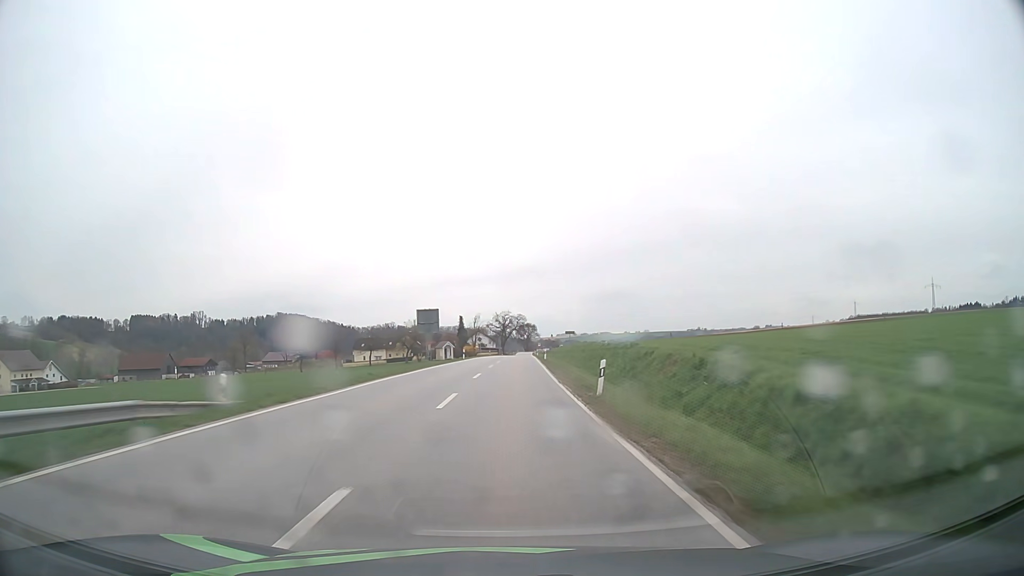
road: secondary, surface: asphalt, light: Day
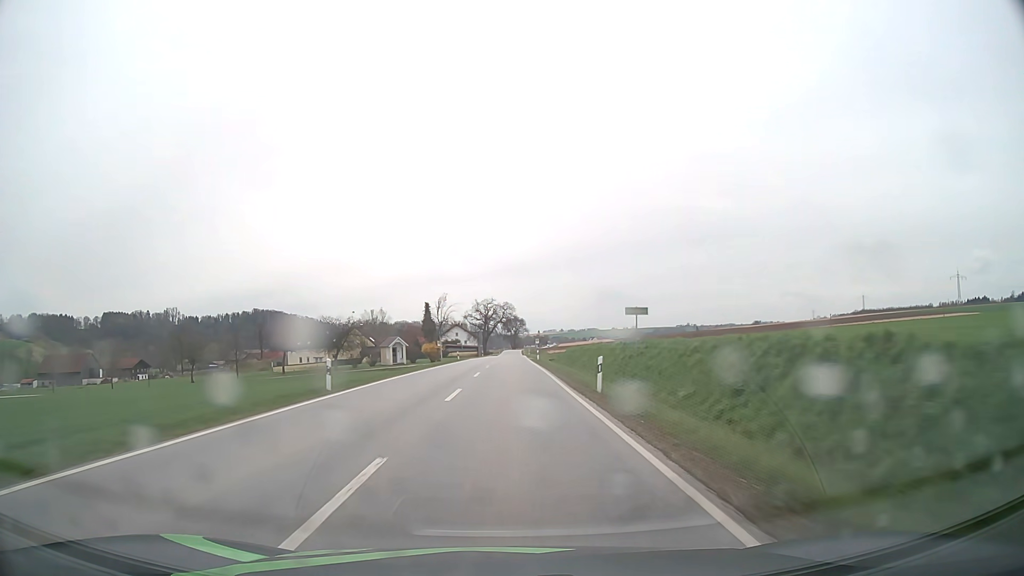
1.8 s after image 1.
(+0.7, +46.3) m; +1°
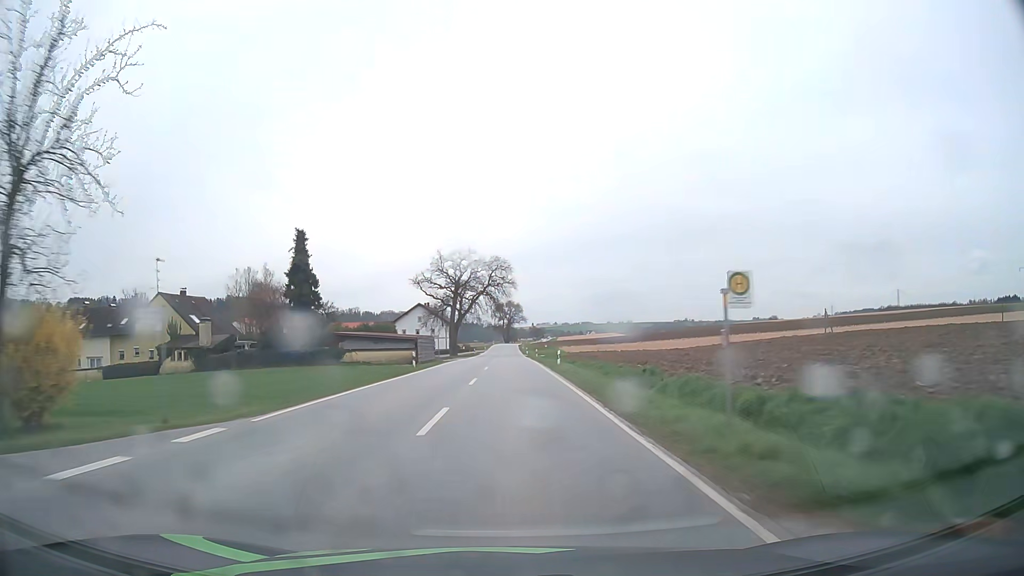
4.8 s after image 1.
(+0.4, +77.8) m; +1°
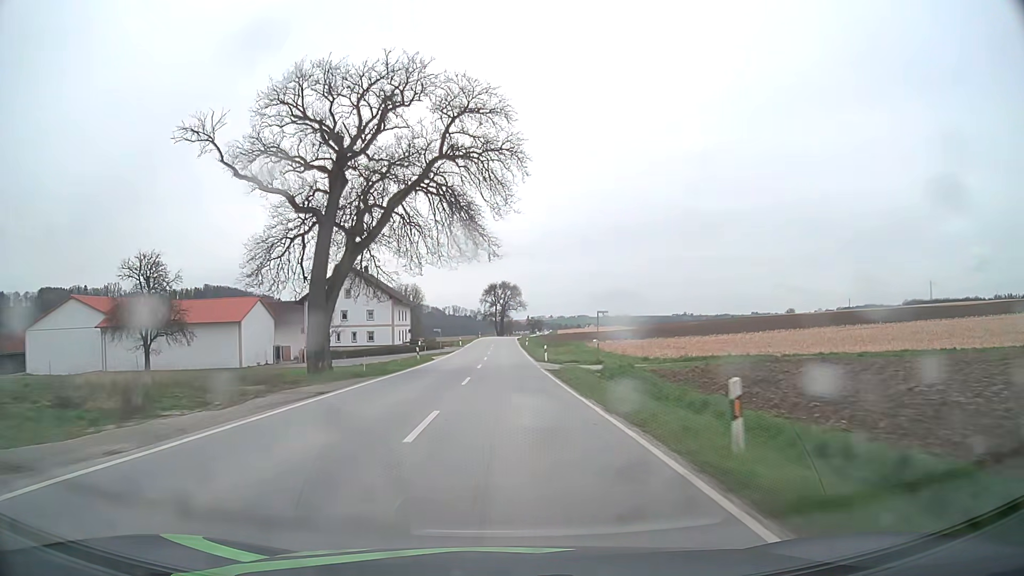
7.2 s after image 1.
(+0.4, +60.7) m; +1°
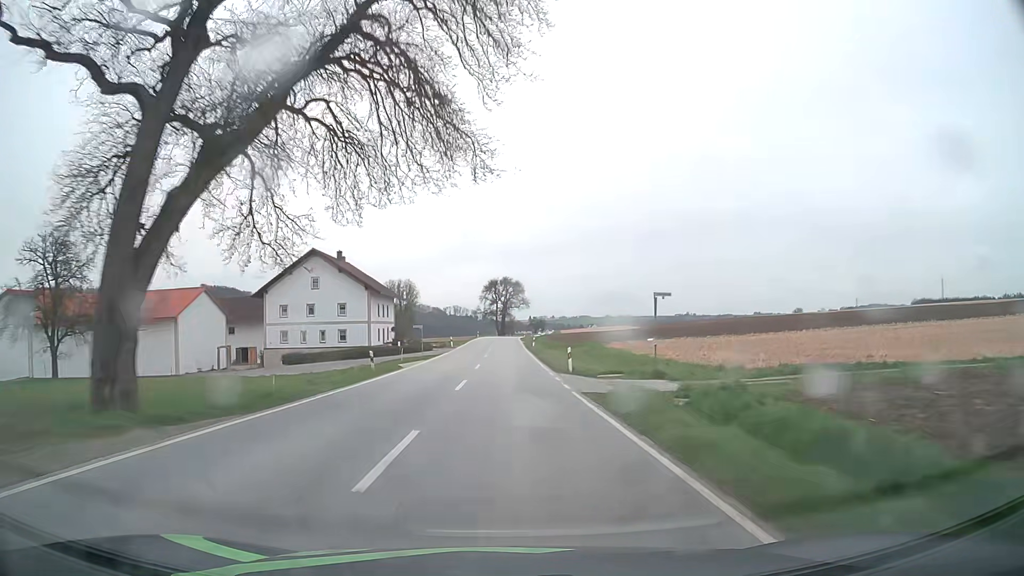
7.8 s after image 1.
(0.0, +15.0) m; 0°
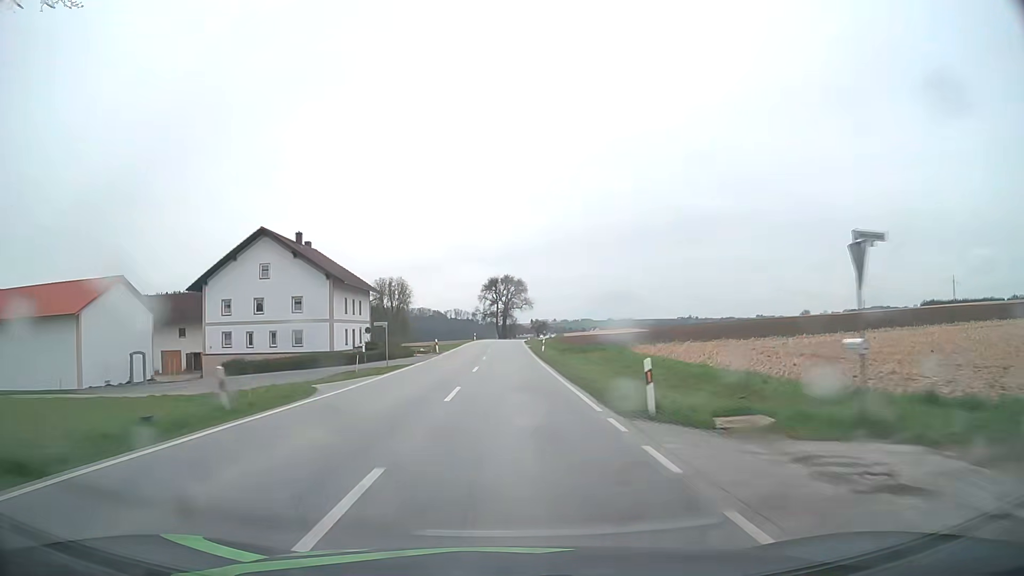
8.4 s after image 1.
(0.0, +15.0) m; 0°
